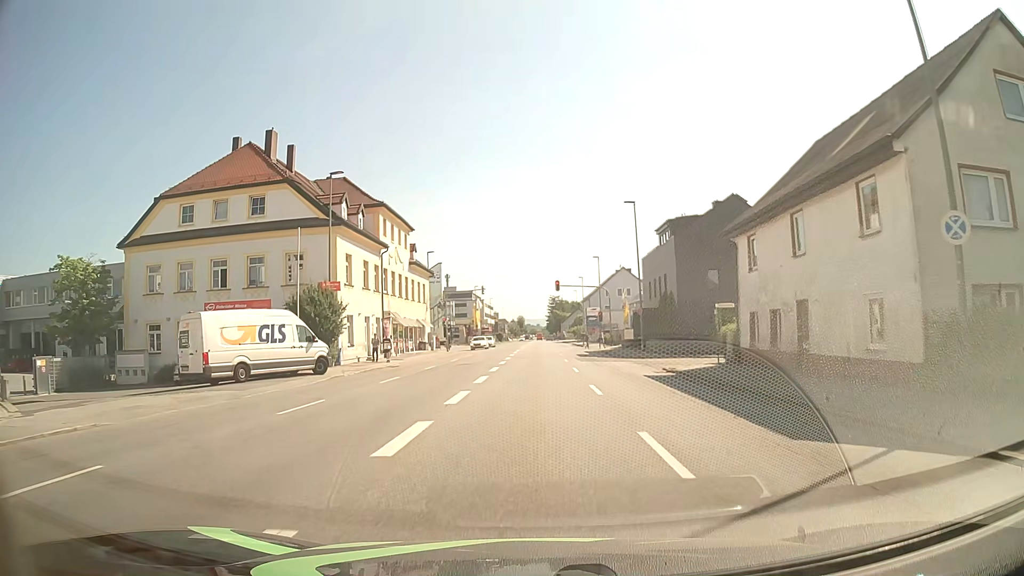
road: tertiary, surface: asphalt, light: Day
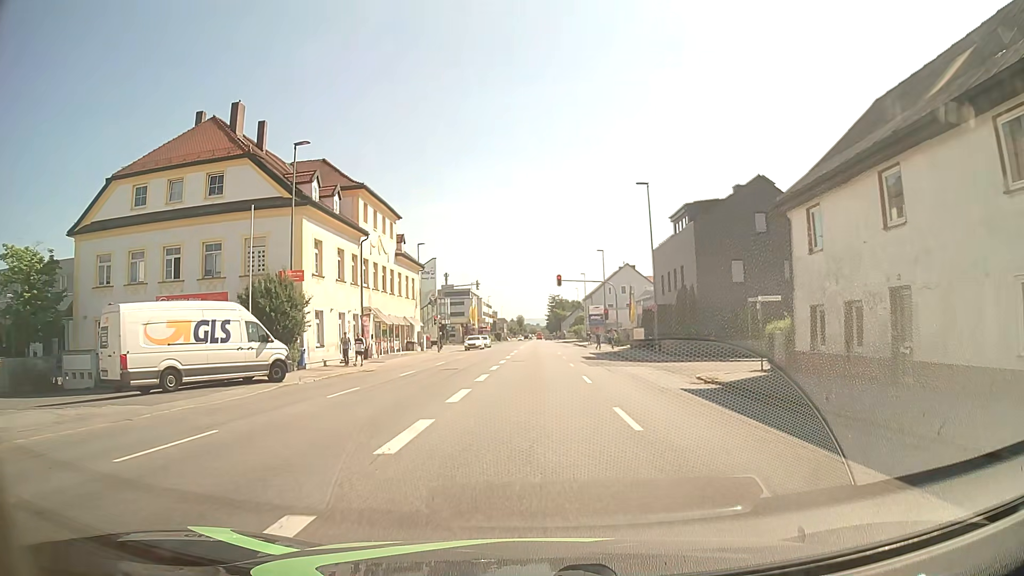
(0.0, +5.7) m; 0°
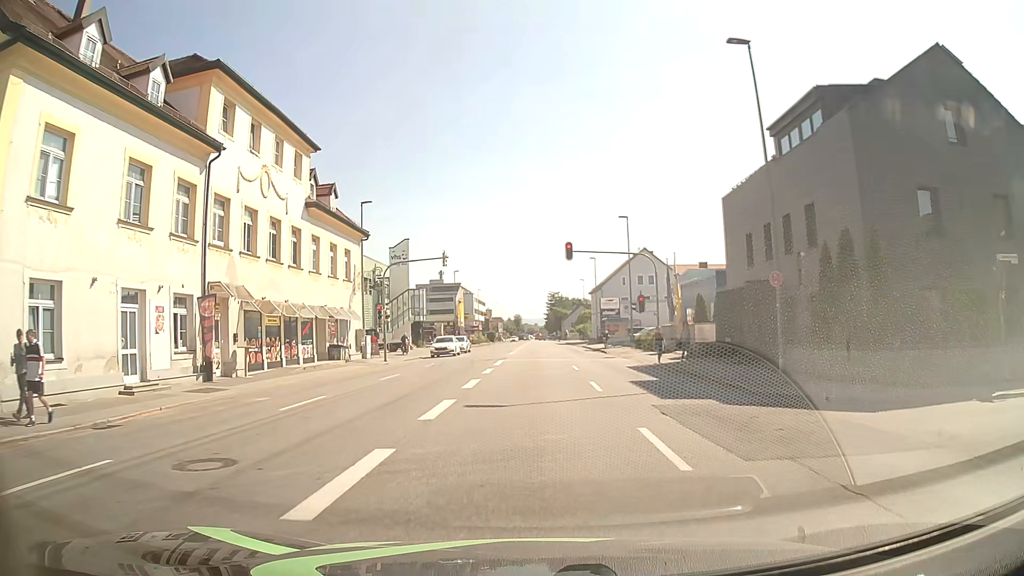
(+0.1, +20.8) m; 0°
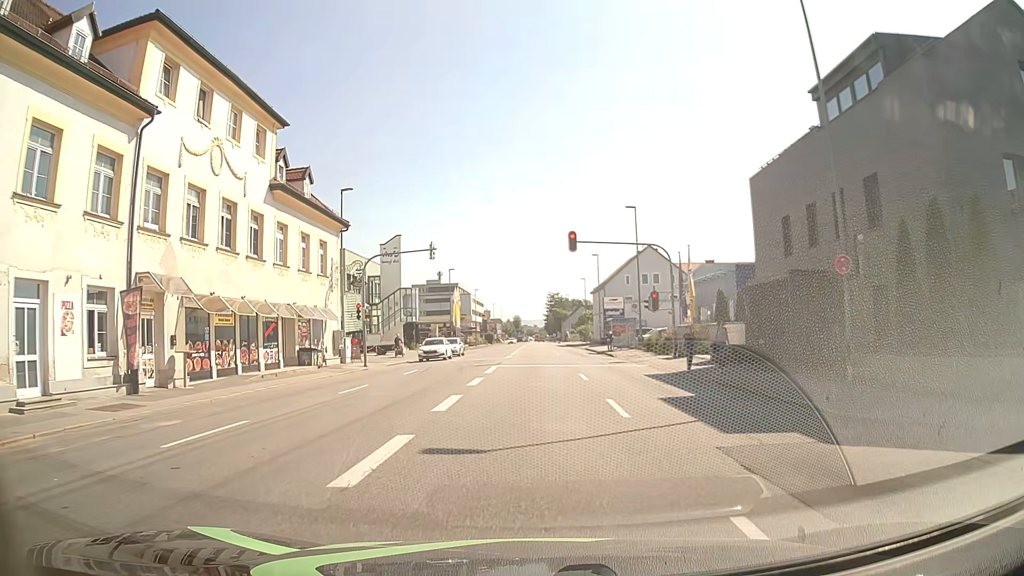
(0.0, +4.6) m; 0°
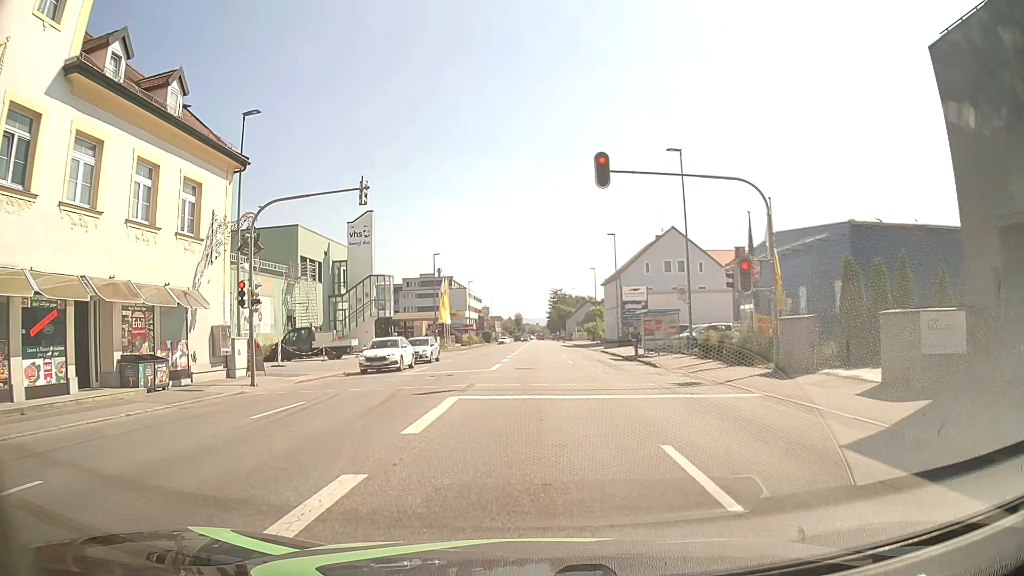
(-0.1, +14.5) m; 0°
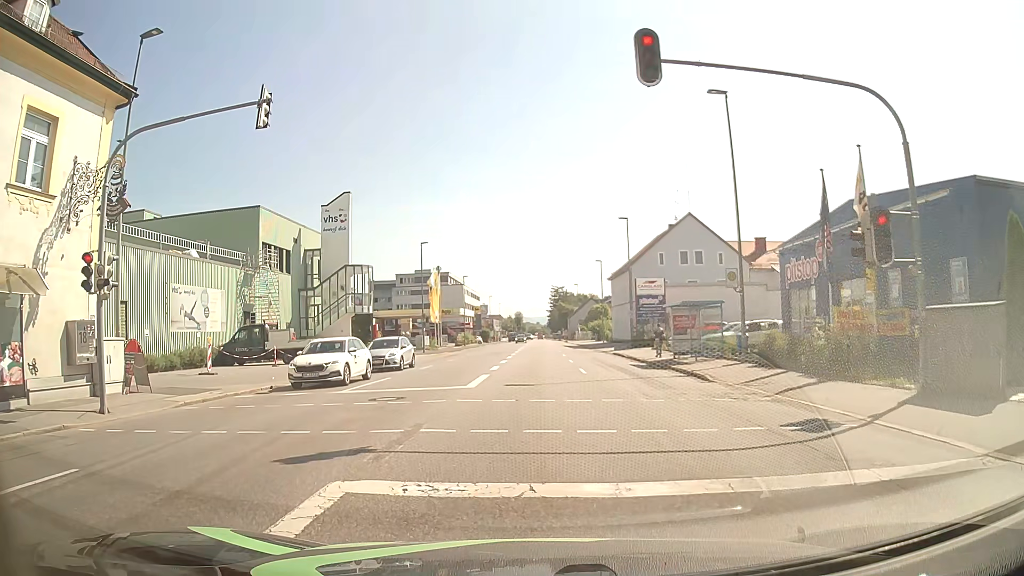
(-0.1, +8.0) m; -1°
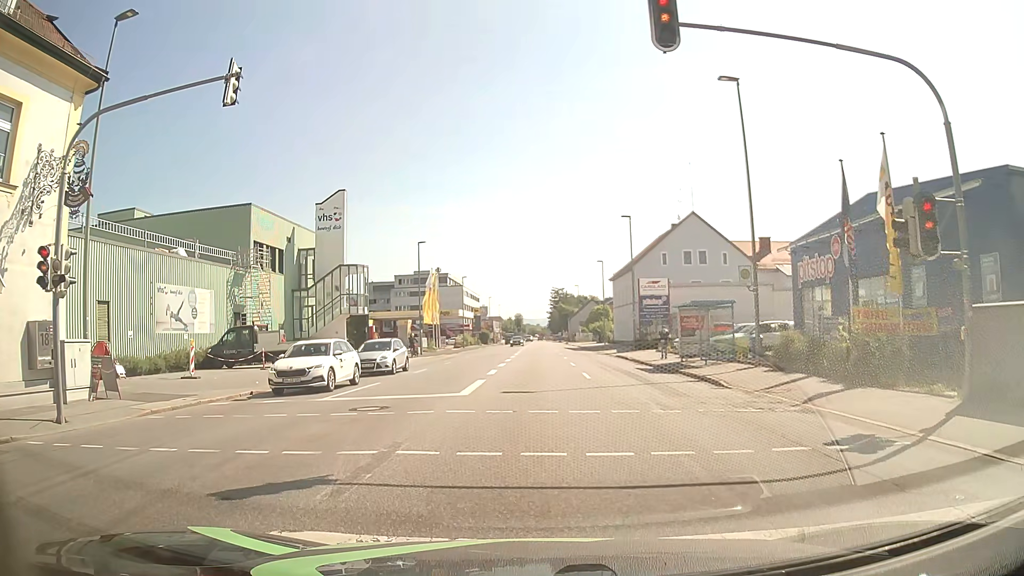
(0.0, +1.4) m; +2°
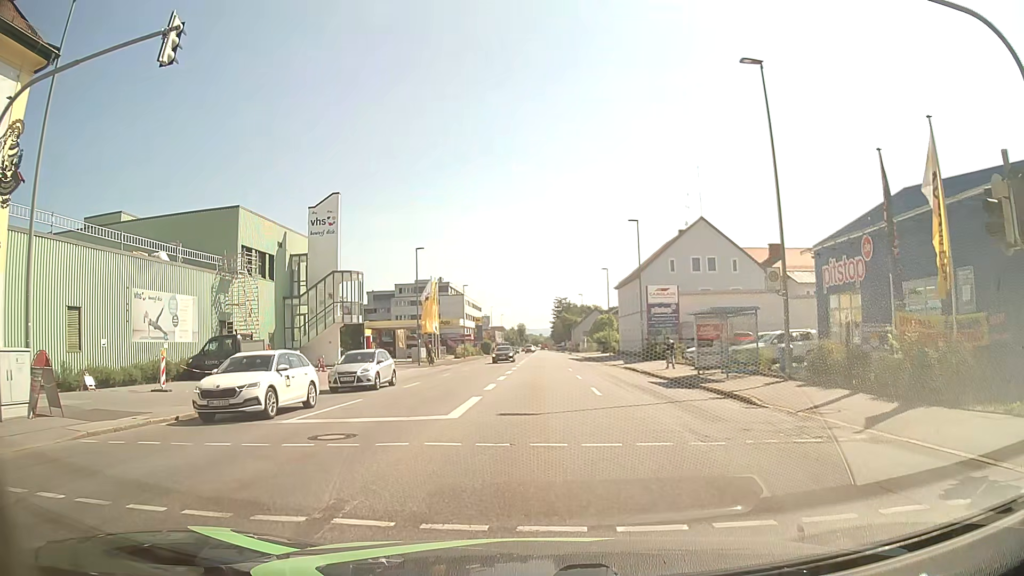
(0.0, +2.9) m; -2°
